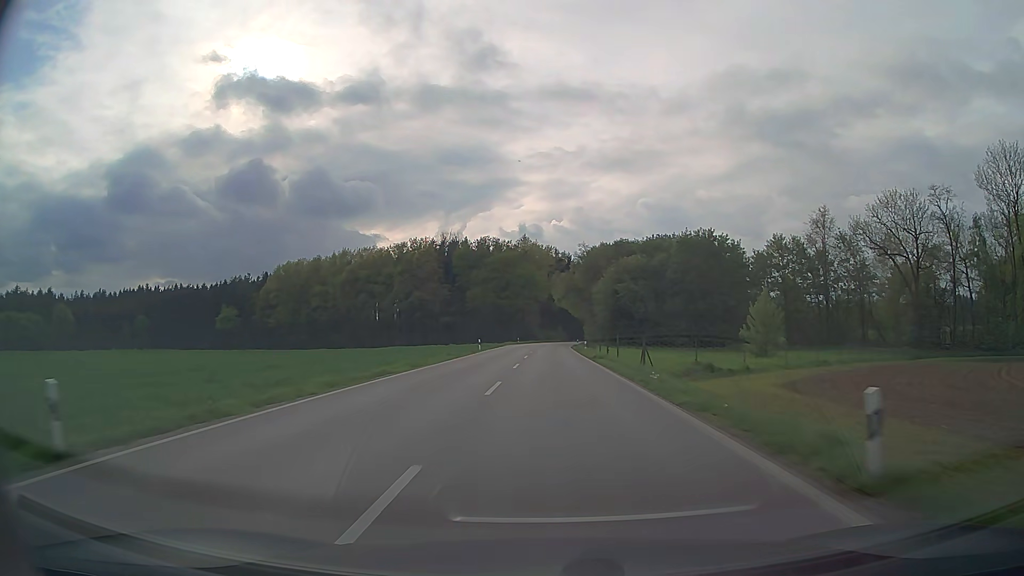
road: secondary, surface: asphalt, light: Day
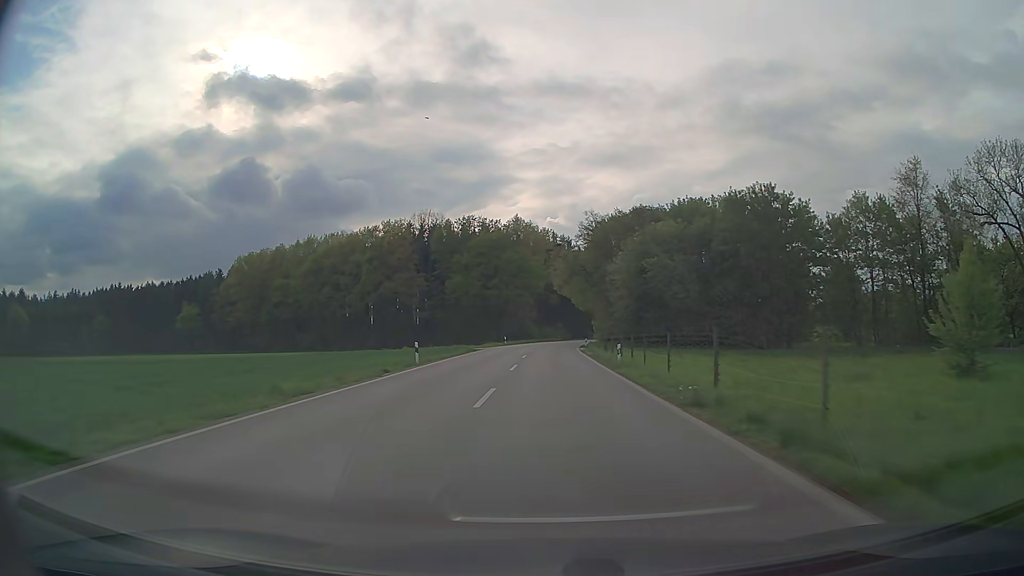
(+0.1, +26.7) m; 0°
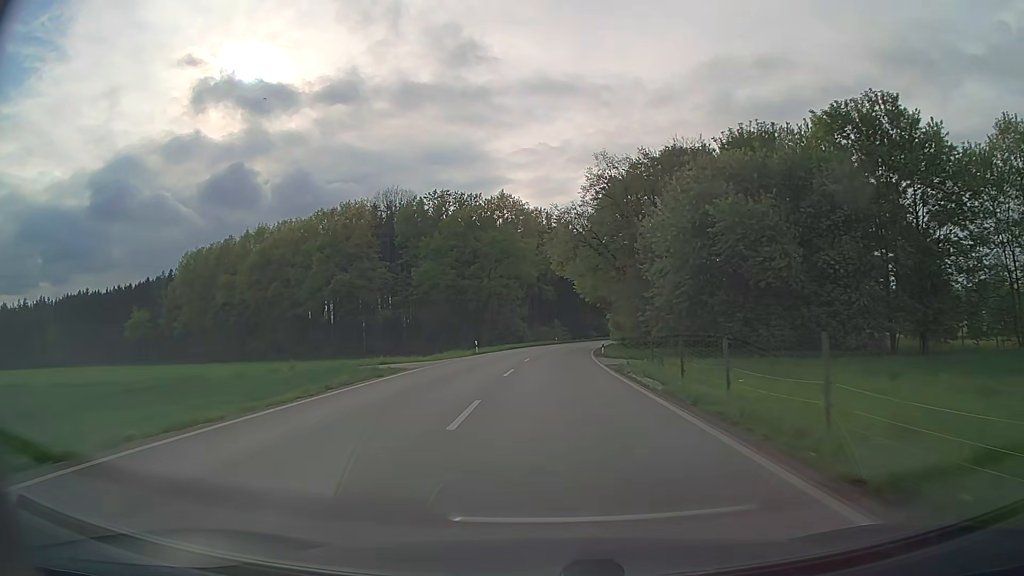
(+0.1, +26.8) m; 0°
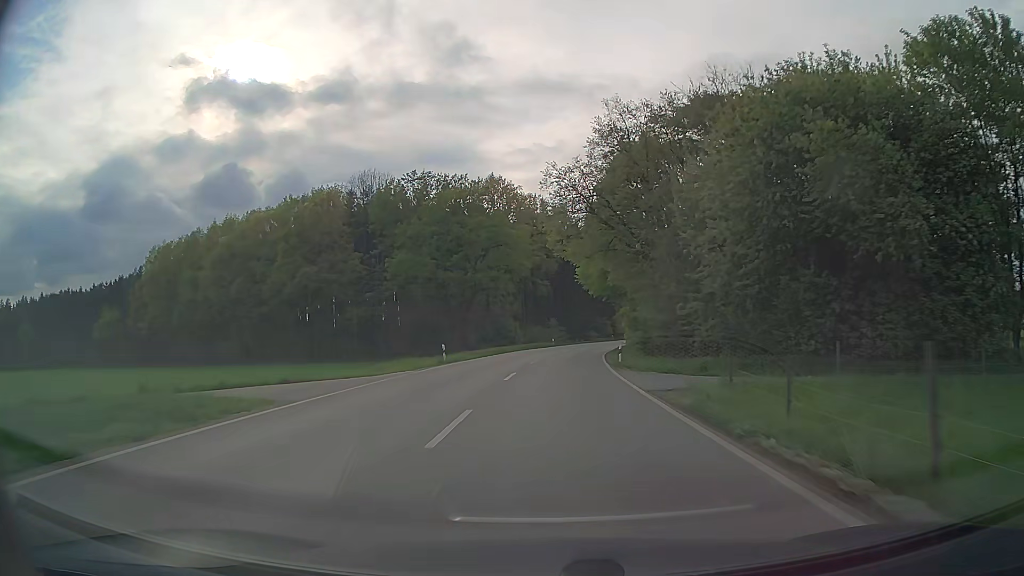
(0.0, +13.4) m; 0°
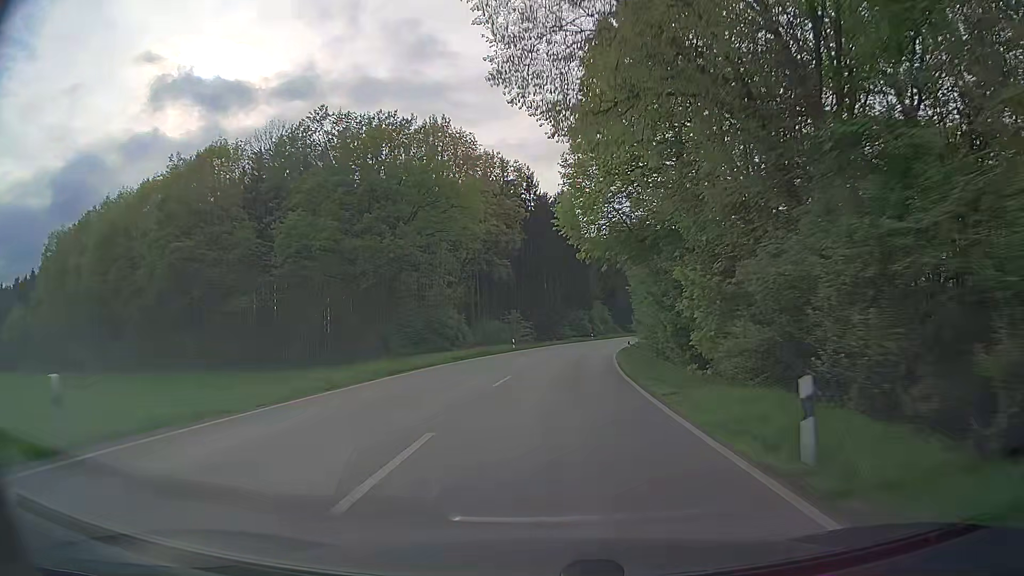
(+0.6, +27.0) m; +3°
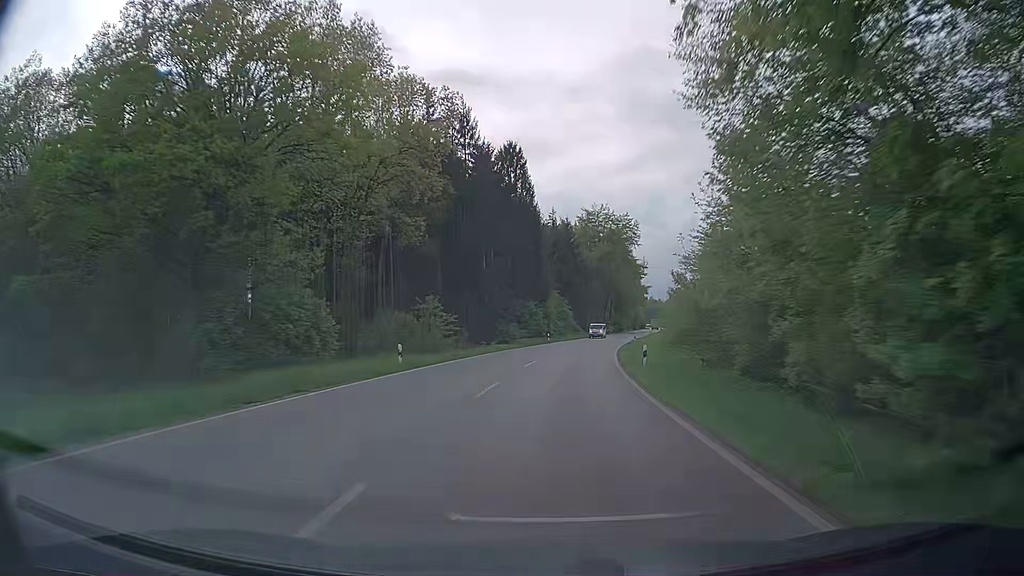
(+0.9, +27.1) m; +5°
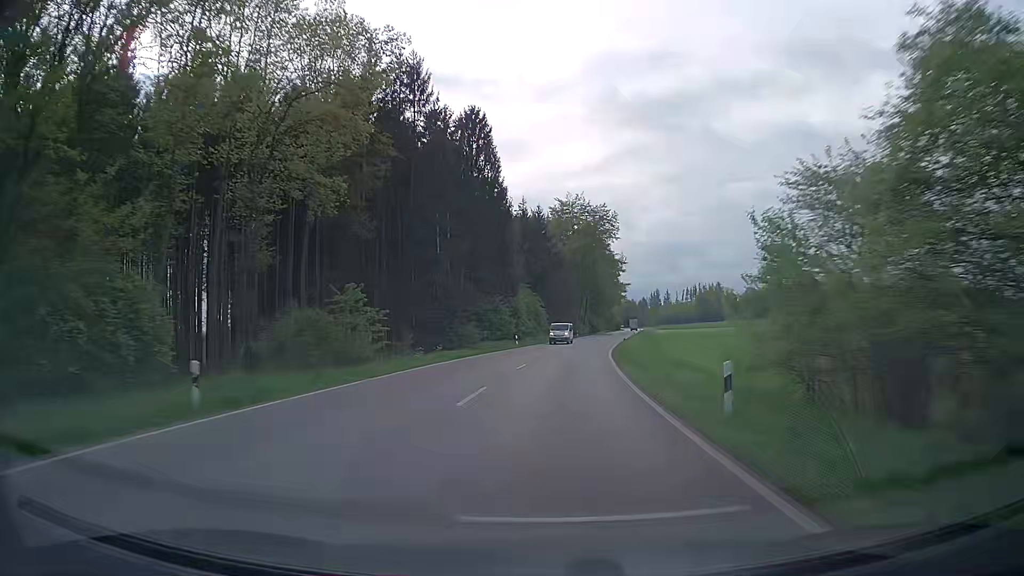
(+0.2, +13.5) m; +2°
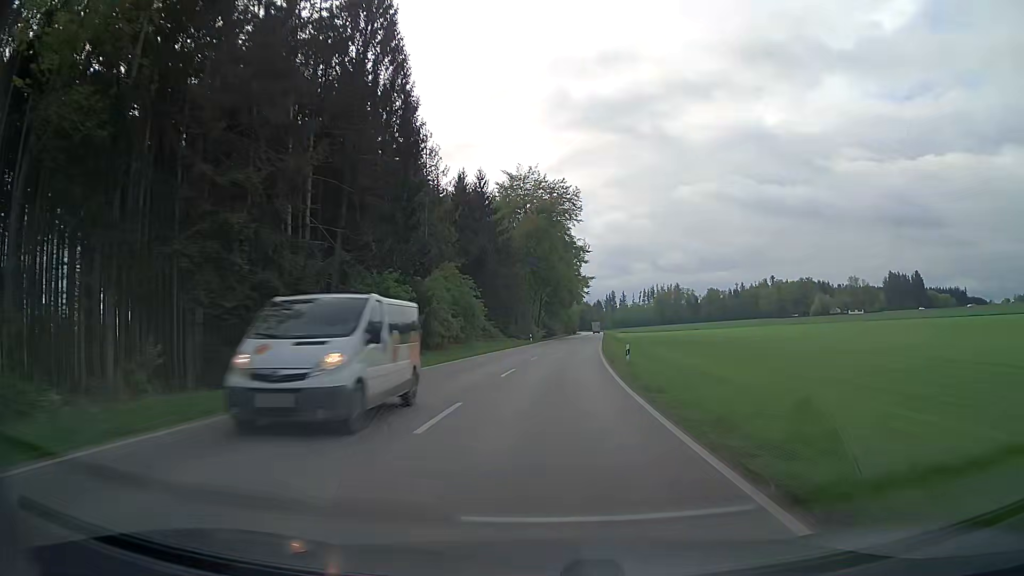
(+1.2, +27.0) m; +5°
(0, +10) (0, +20) (+1, +30) (+1, +40) (+2, +50) (+3, +60) (+3, +70) (+4, +80) (+5, +90) (+6, +100) m
